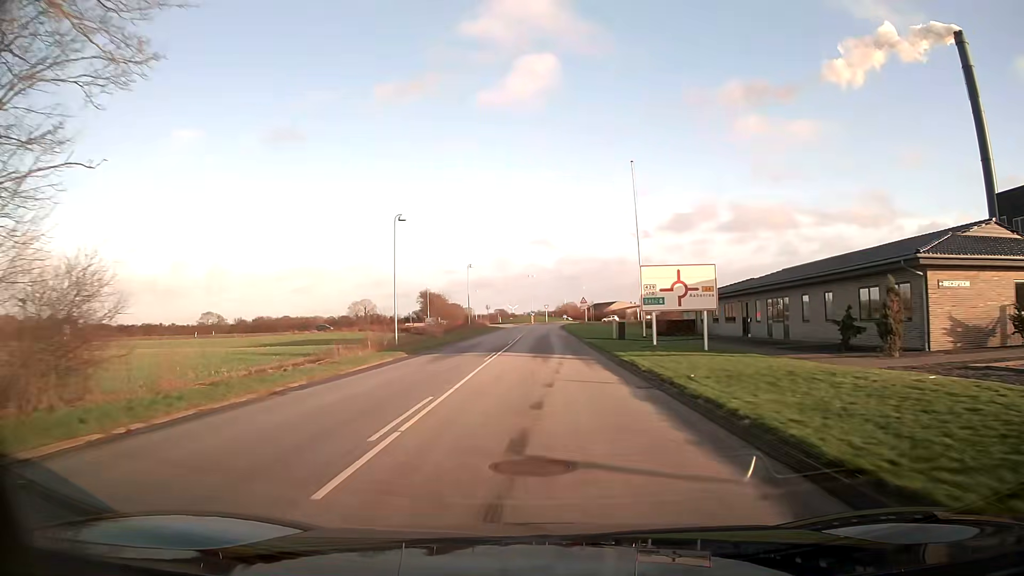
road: unclassified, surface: asphalt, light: Day
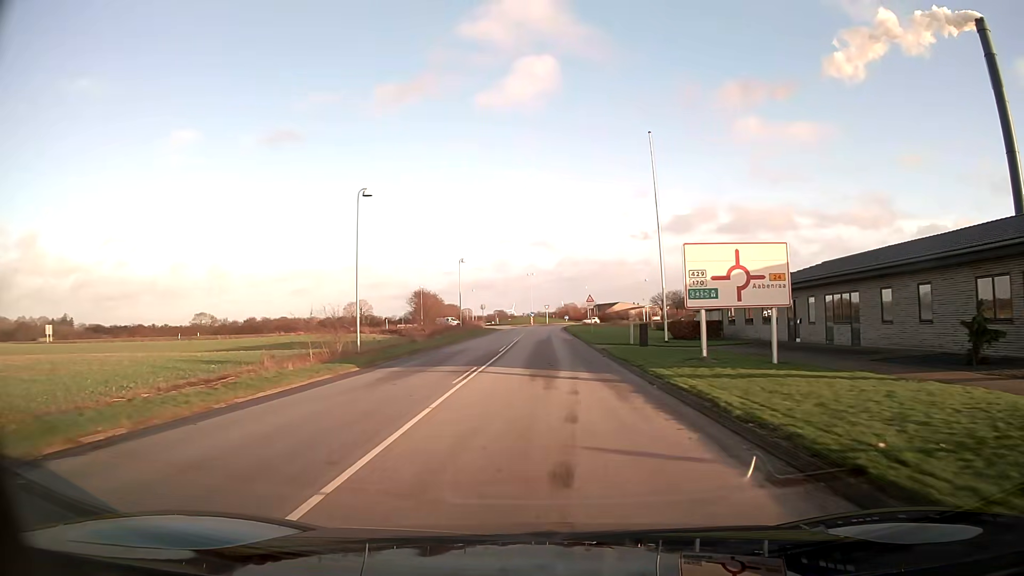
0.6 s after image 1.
(0.0, +8.1) m; 0°
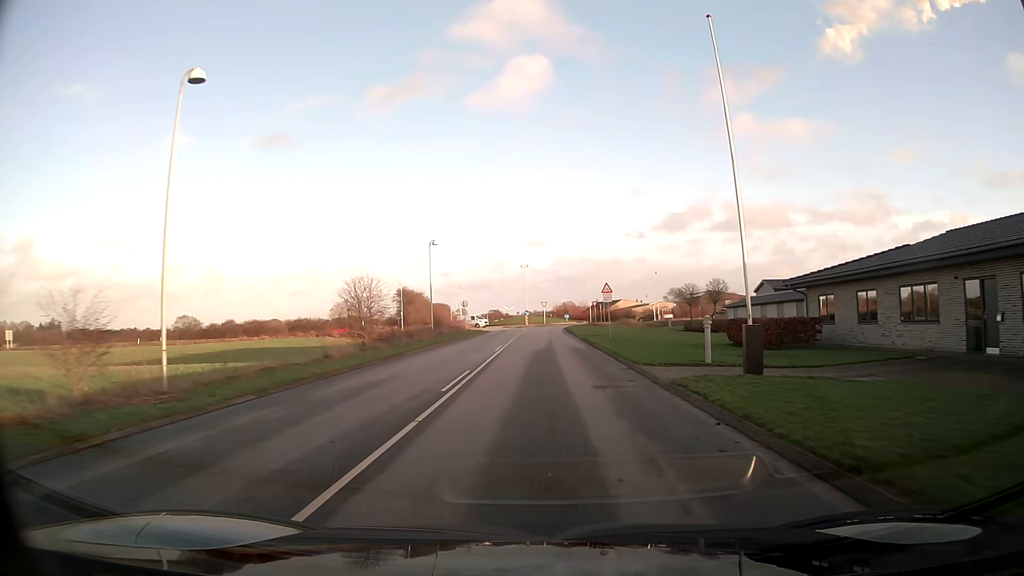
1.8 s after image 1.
(0.0, +16.3) m; 0°
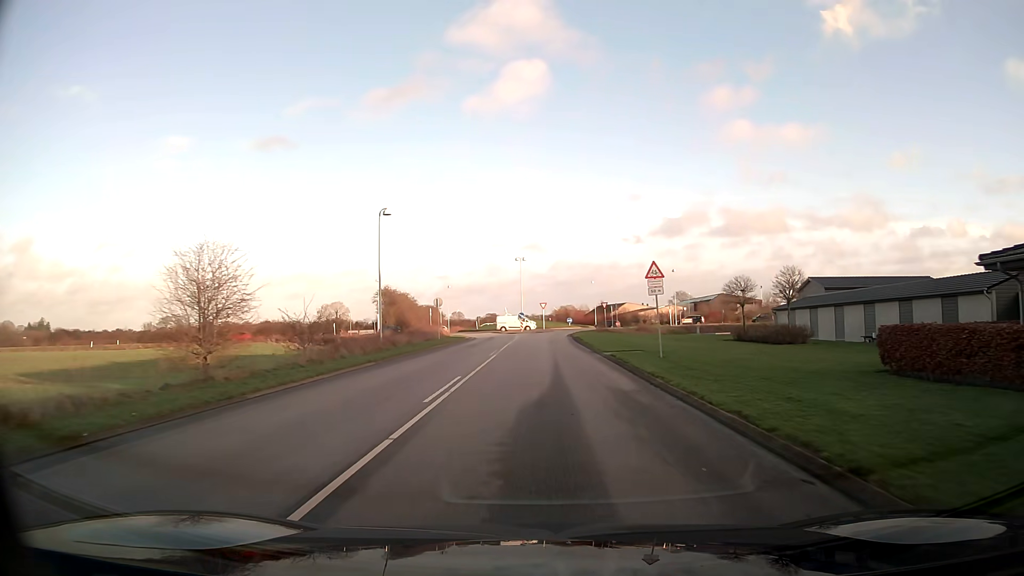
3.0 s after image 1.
(0.0, +16.4) m; 0°
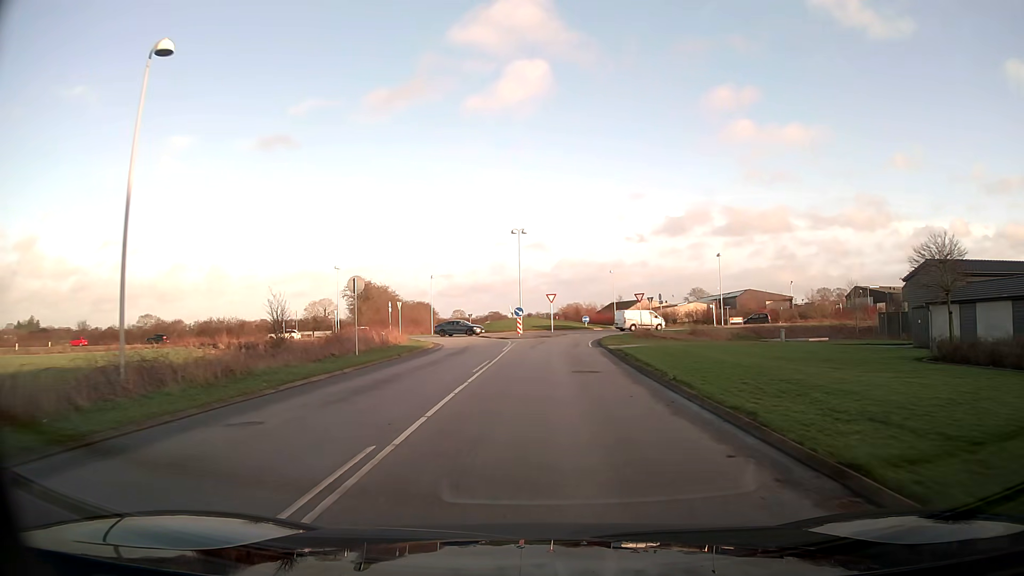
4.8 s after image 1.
(-0.1, +23.5) m; 0°
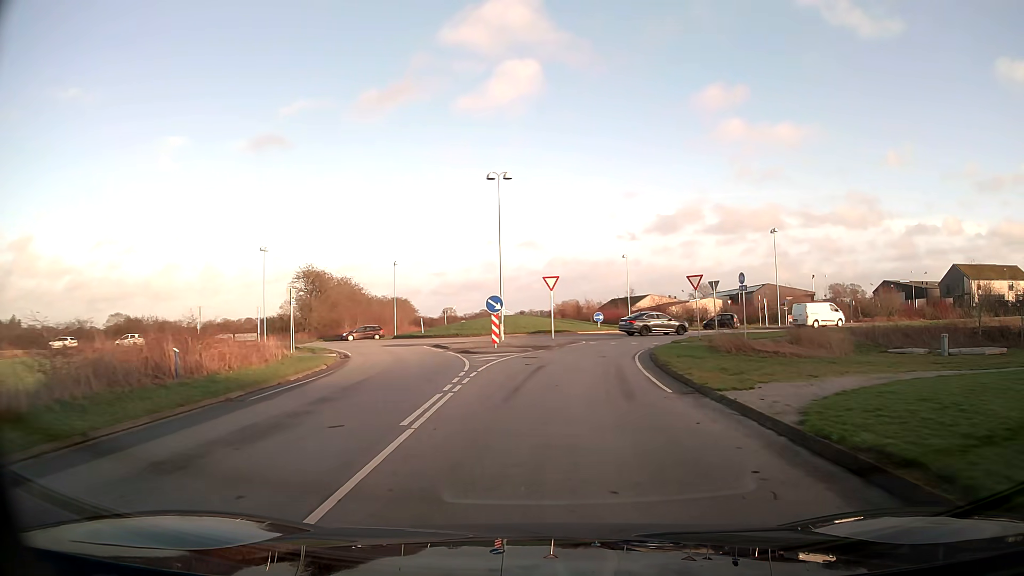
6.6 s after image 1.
(+0.1, +20.6) m; +1°
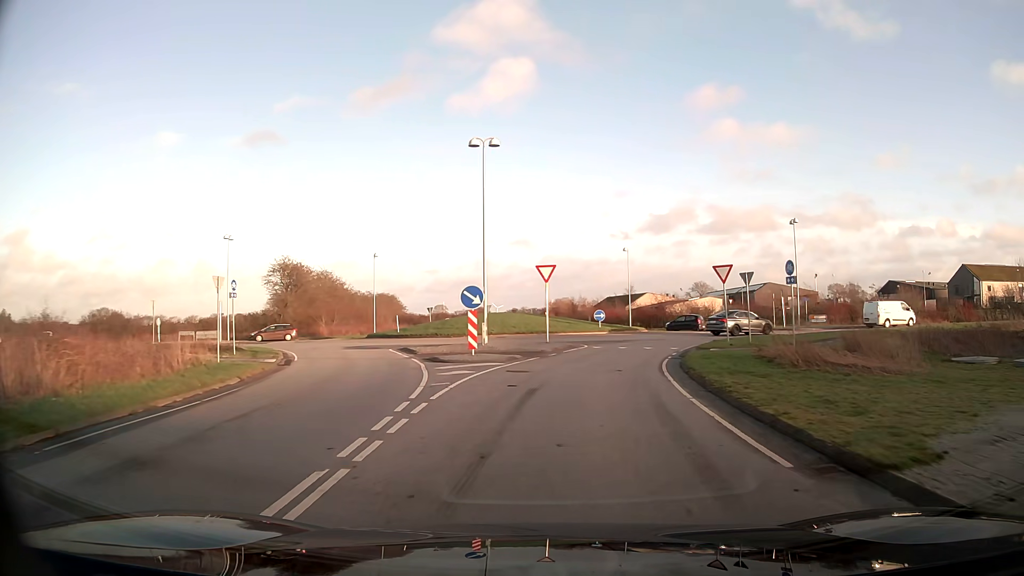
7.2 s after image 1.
(0.0, +6.2) m; 0°
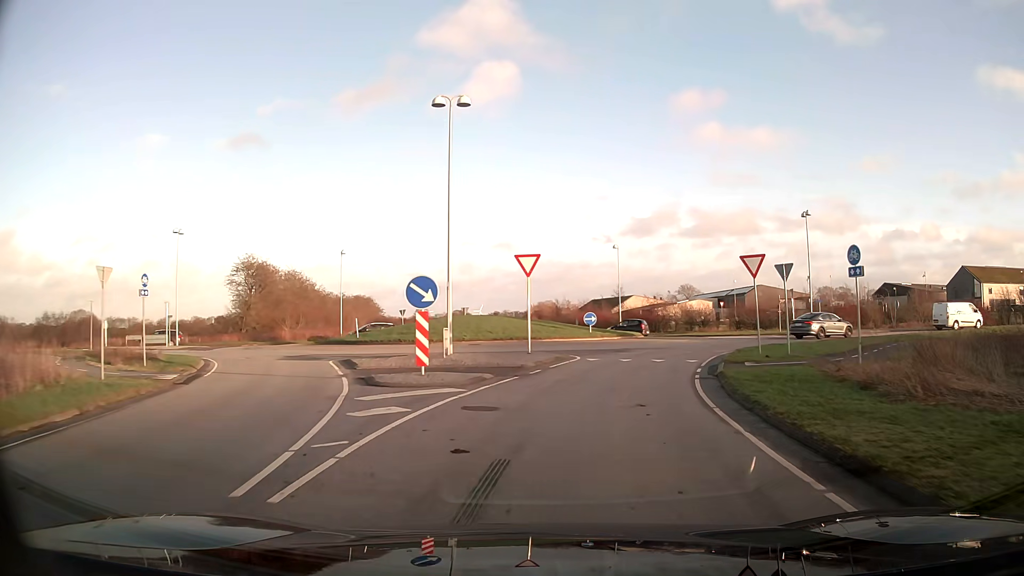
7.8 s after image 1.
(+0.1, +5.8) m; +1°
(+1, +10) (+3, +20) (+6, +29) (+11, +38) (+12, +48) (+7, +57) (-2, +61) (-12, +59) (-20, +54) (-29, +50) m
